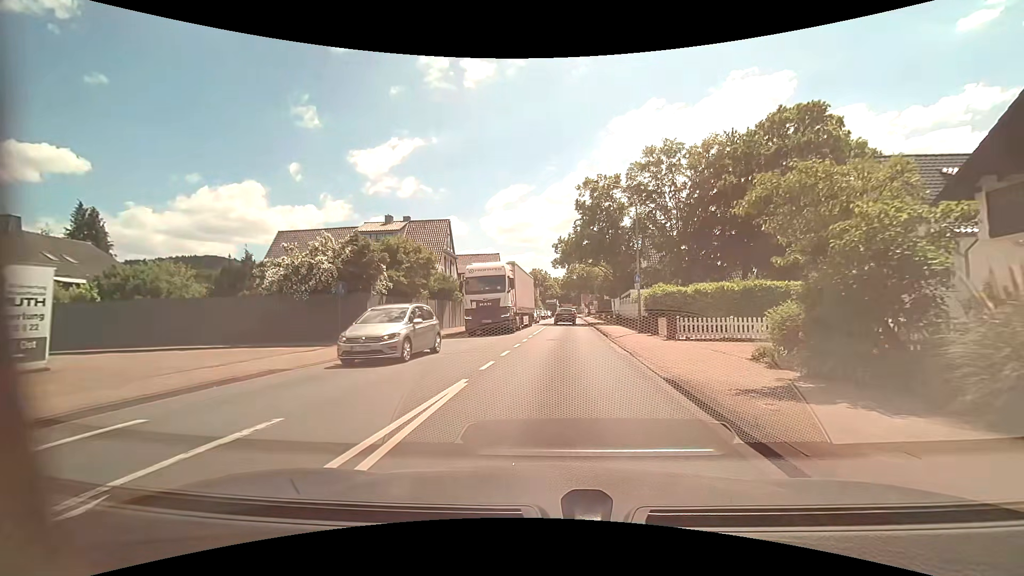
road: primary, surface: asphalt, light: Day
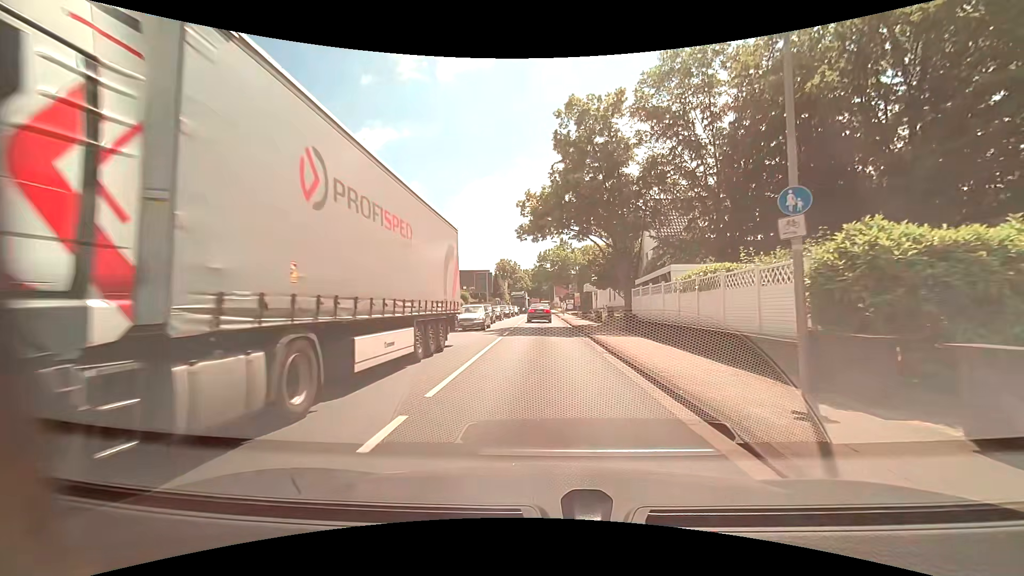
(+0.7, +18.2) m; +4°
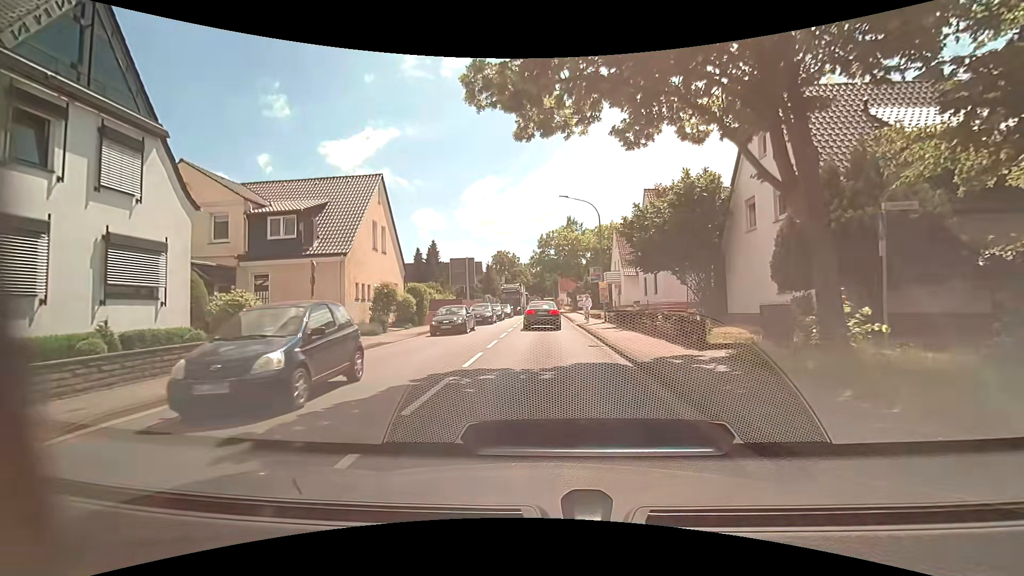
(-0.1, +20.2) m; 0°
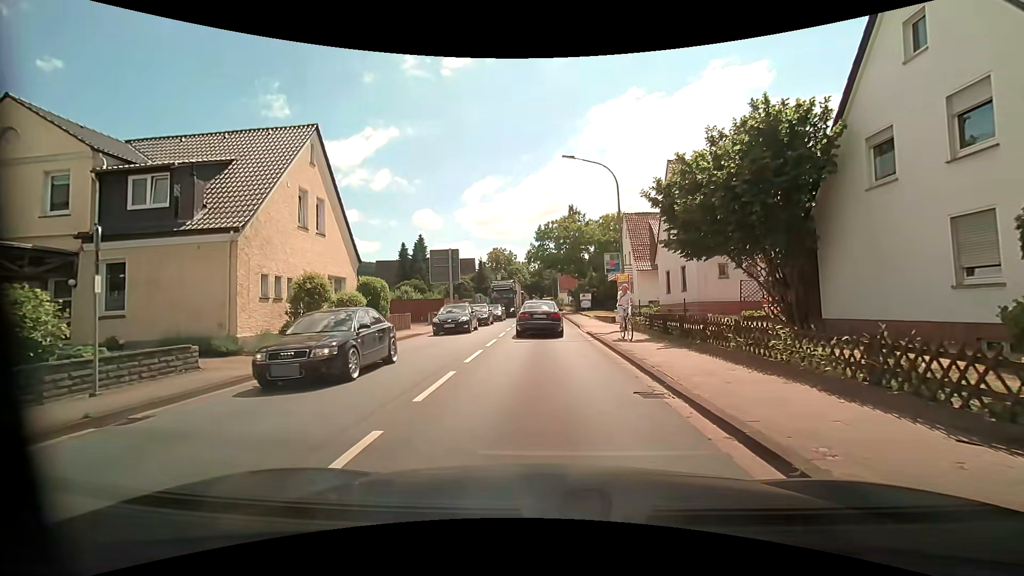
(0.0, +8.1) m; 0°
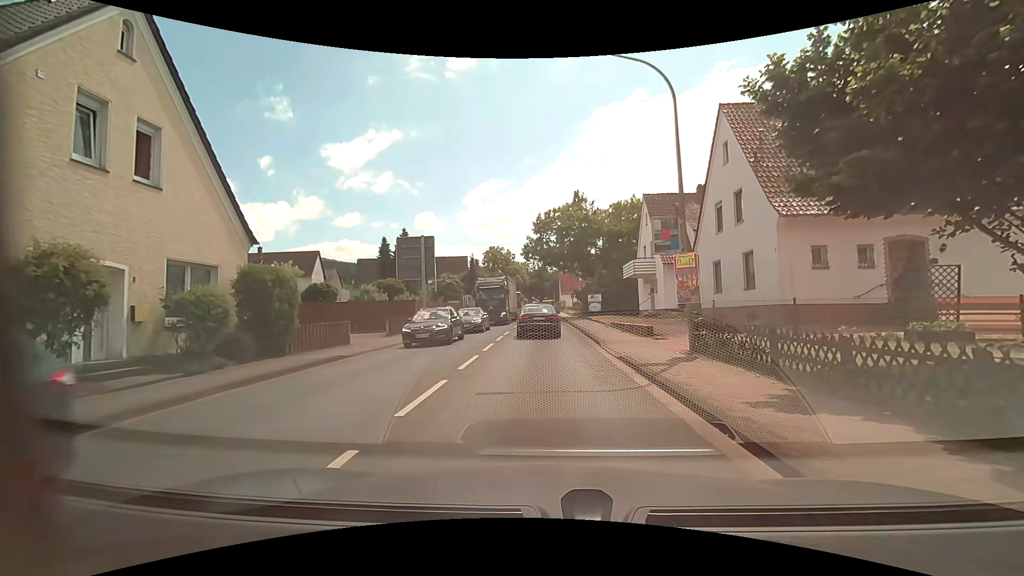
(0.0, +9.6) m; -2°
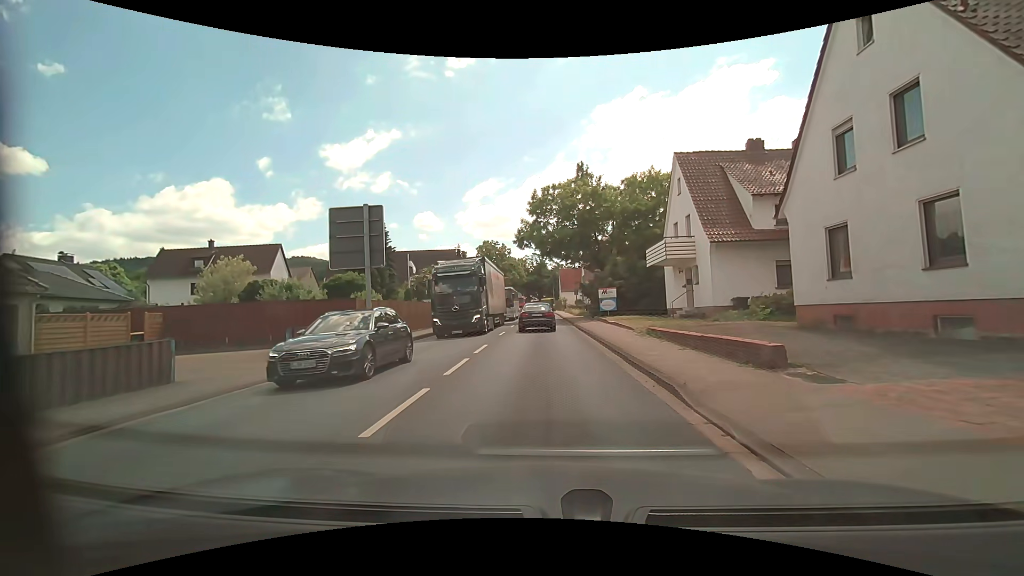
(+0.3, +10.3) m; +1°
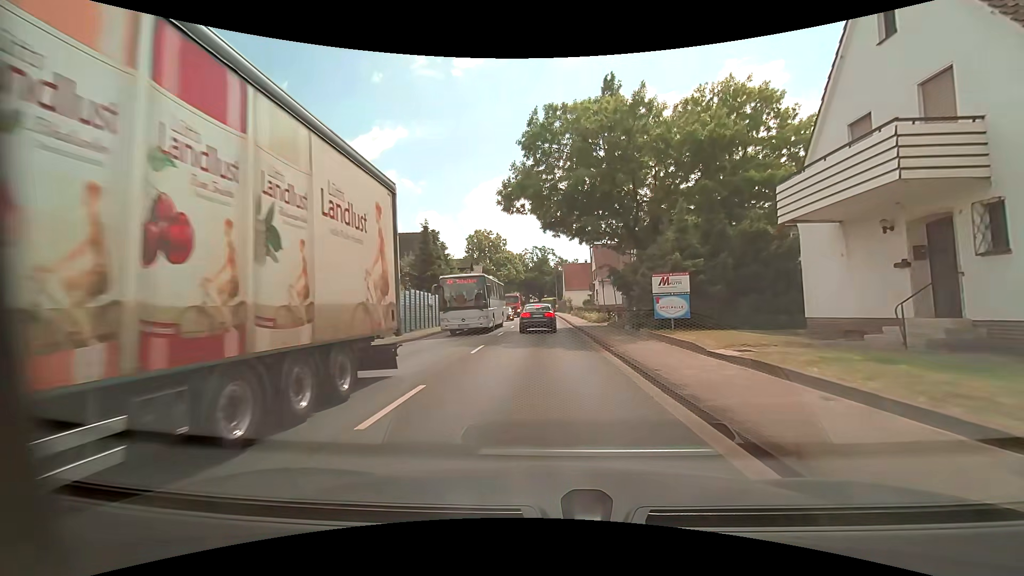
(+0.2, +17.7) m; 0°
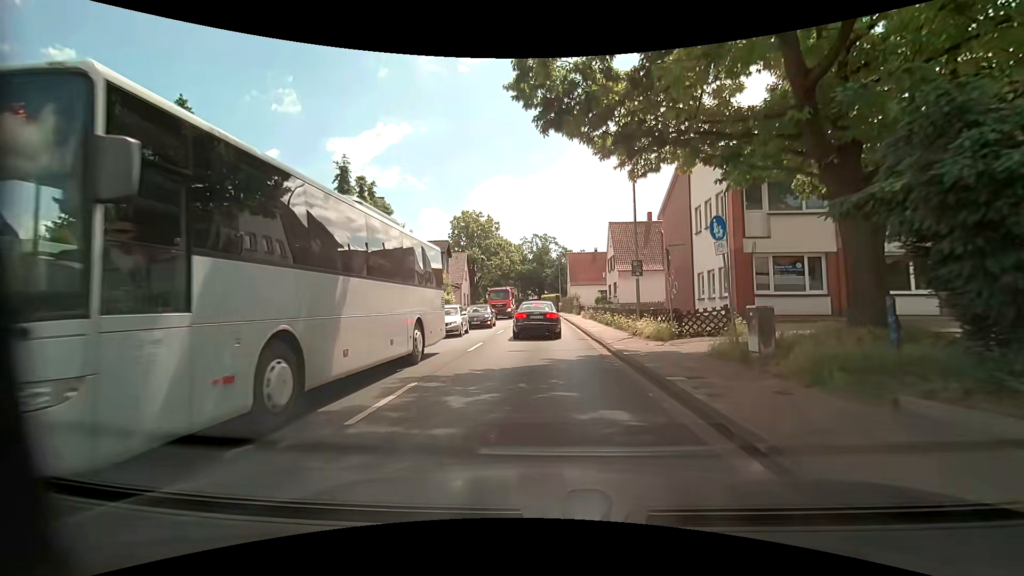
(0.0, +17.7) m; 0°
